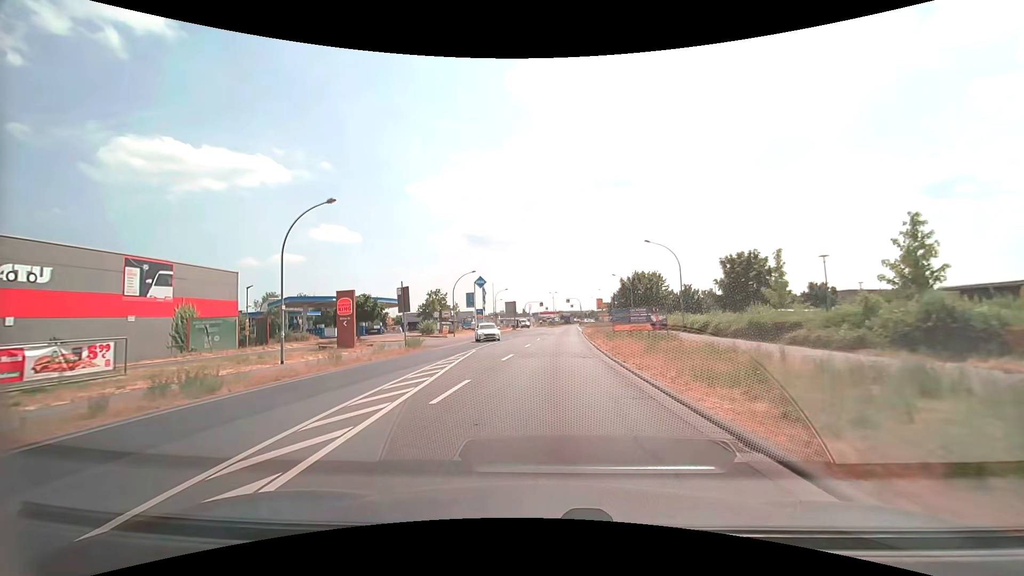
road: tertiary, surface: asphalt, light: Day
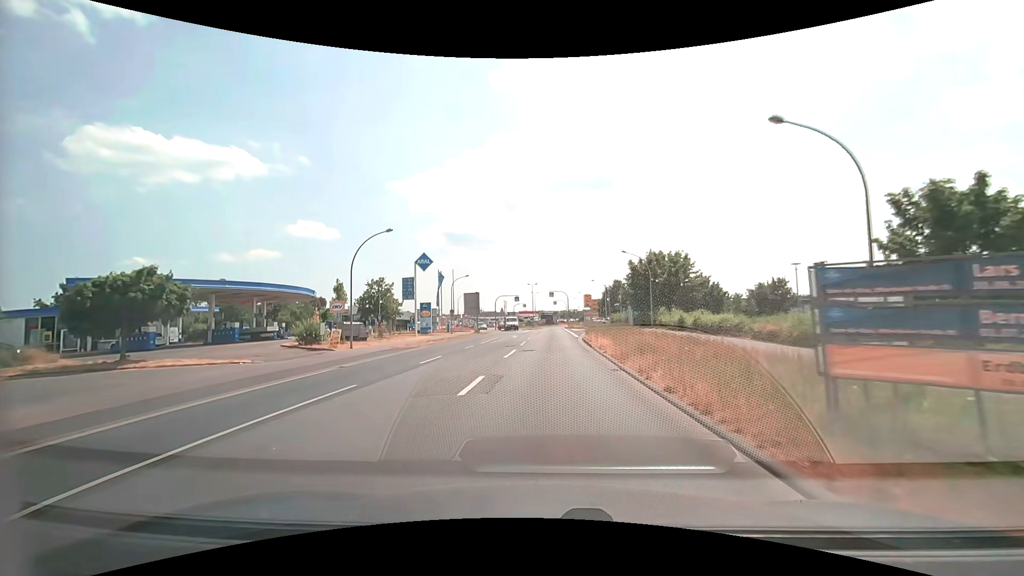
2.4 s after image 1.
(+0.6, +26.5) m; +2°
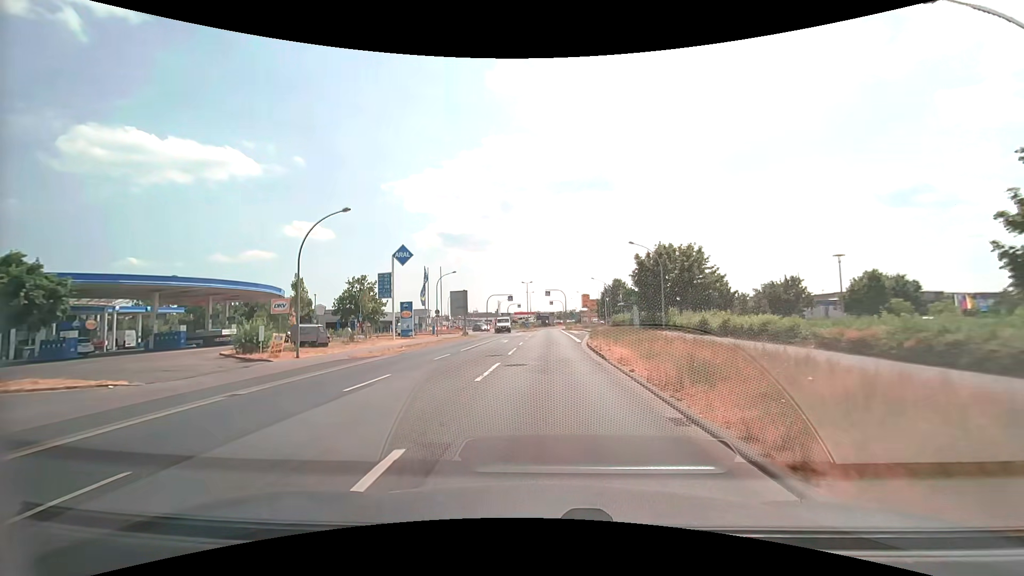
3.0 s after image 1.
(0.0, +6.6) m; 0°
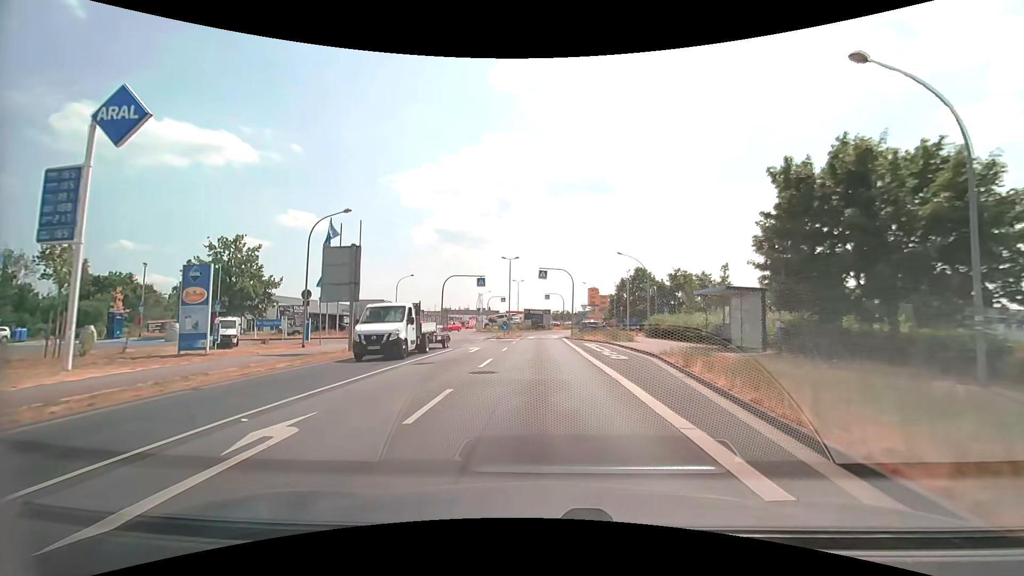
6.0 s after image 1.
(+0.4, +31.6) m; +1°
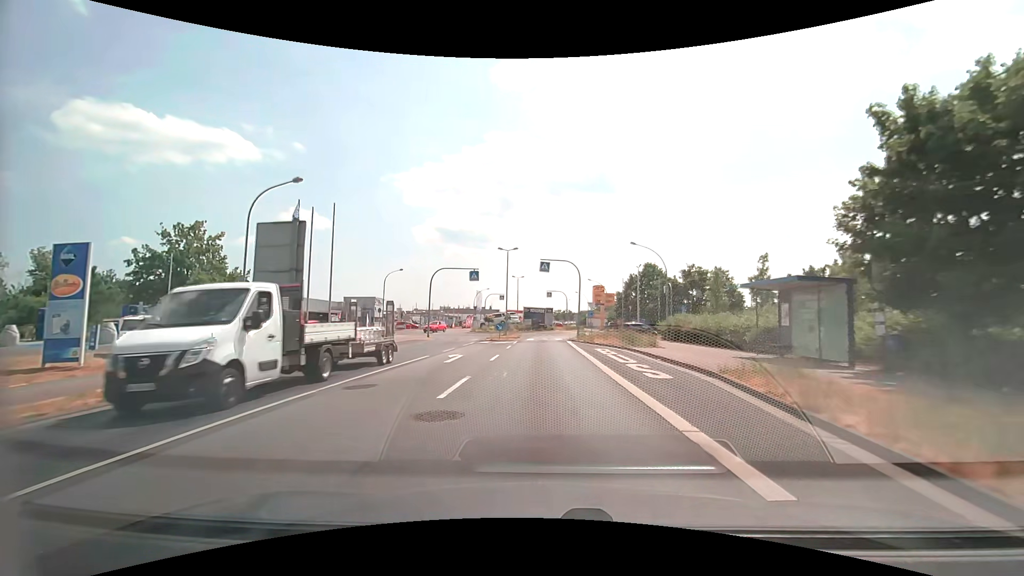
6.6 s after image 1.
(0.0, +6.0) m; 0°
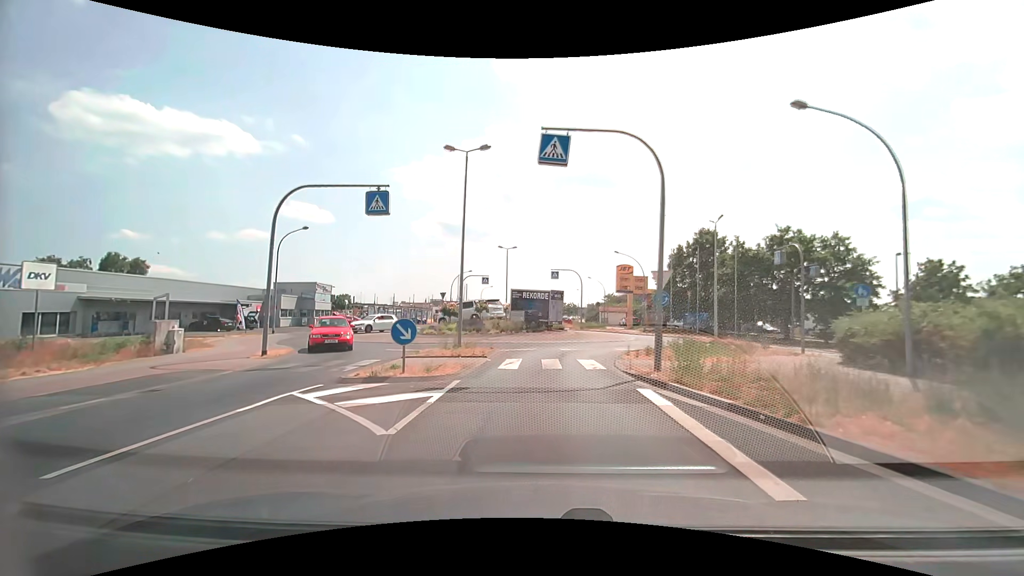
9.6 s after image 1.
(0.0, +25.2) m; 0°
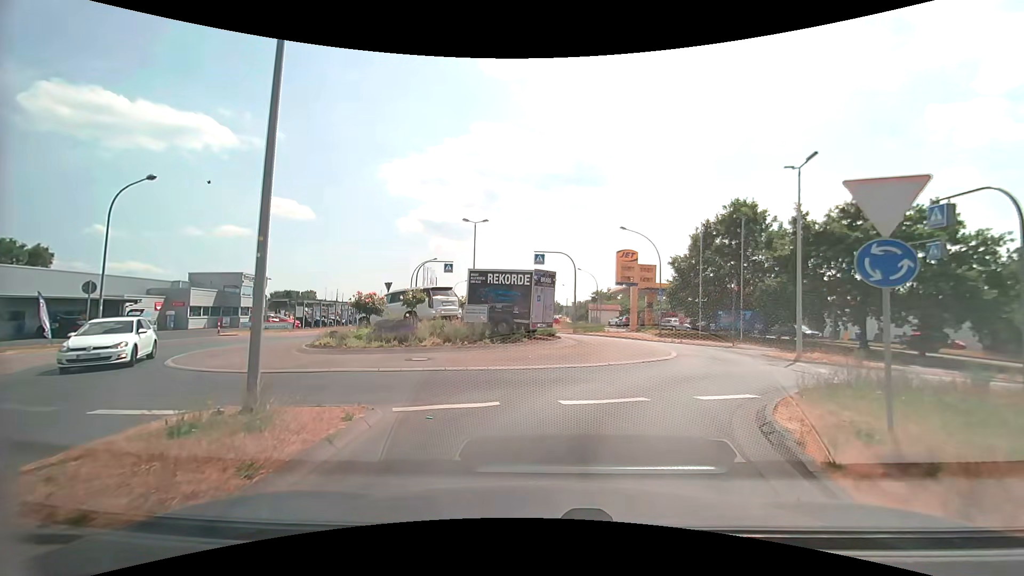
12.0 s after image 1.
(+0.1, +12.6) m; +1°
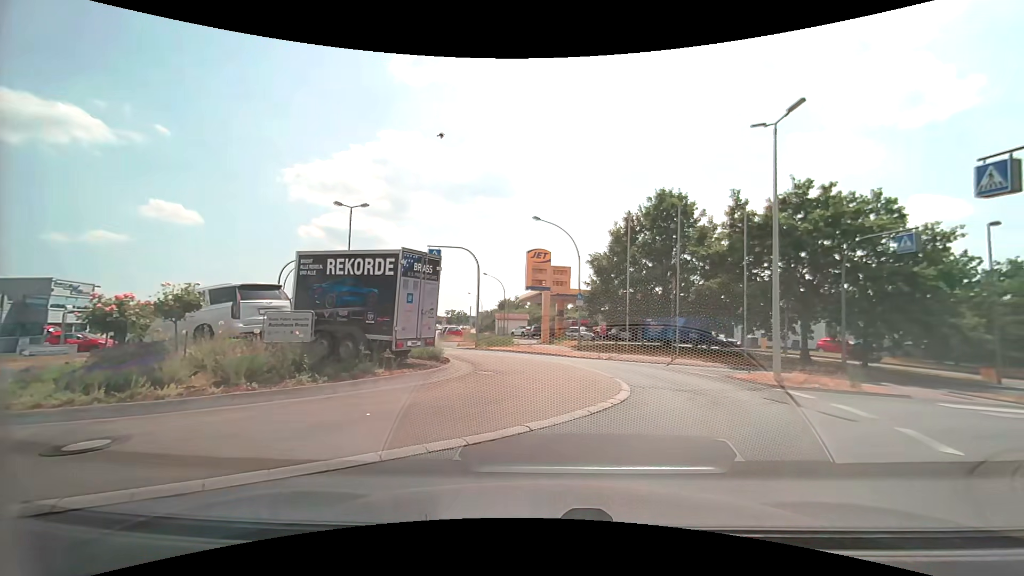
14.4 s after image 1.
(+0.4, +7.2) m; +9°
(+3, +9) (+12, +15) (+21, +17) (+31, +19) (+41, +21) (+51, +23) (+61, +25) (+71, +26) (+80, +28) (+90, +30) m
